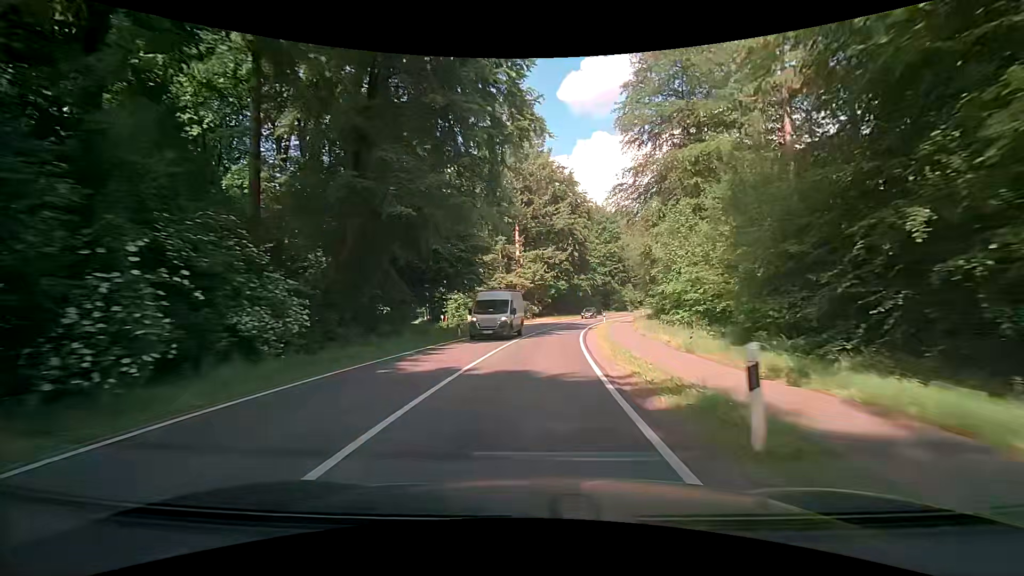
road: secondary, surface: asphalt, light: Day
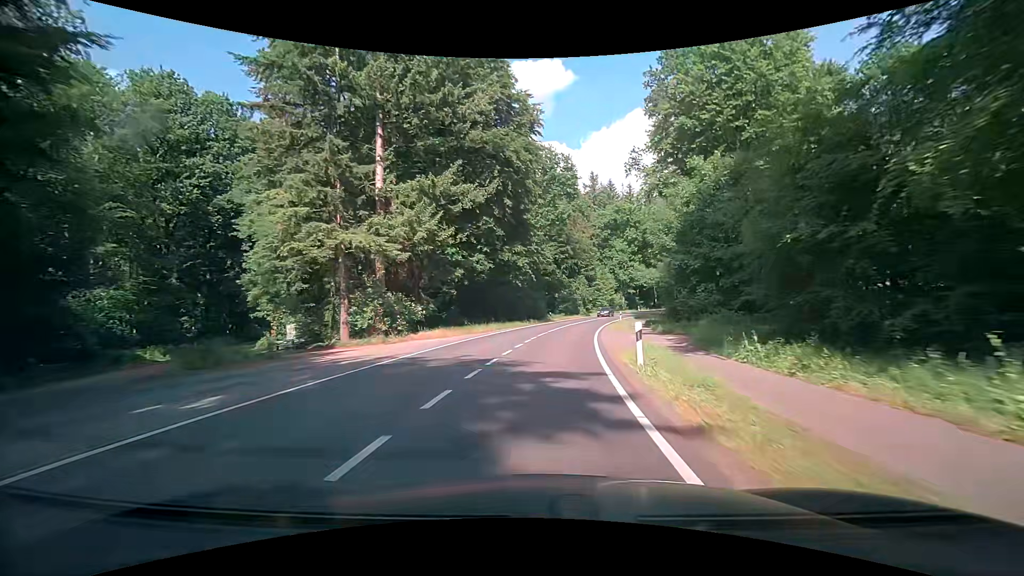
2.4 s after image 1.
(+2.7, +42.0) m; +7°
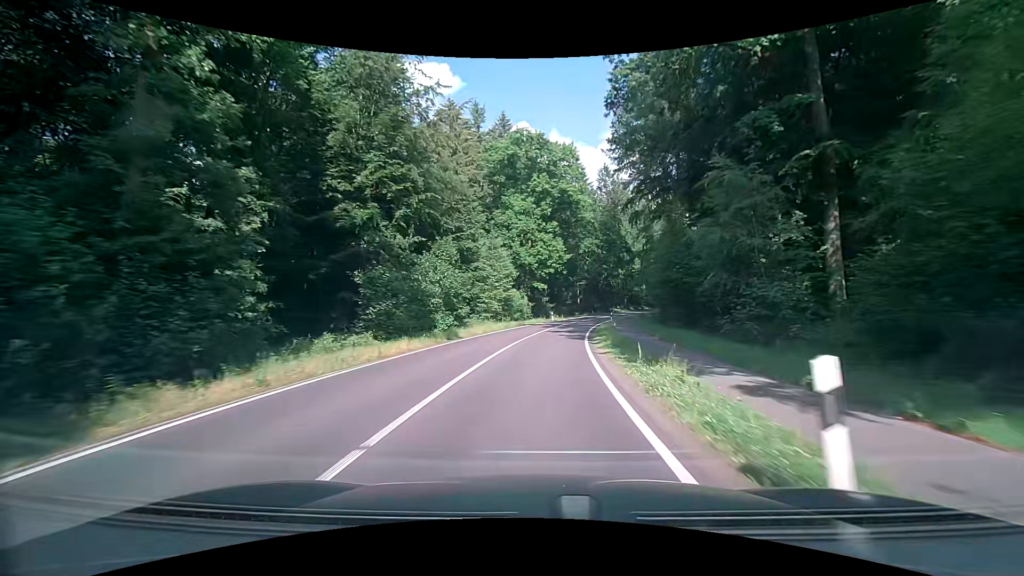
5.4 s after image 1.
(+6.8, +51.8) m; +13°
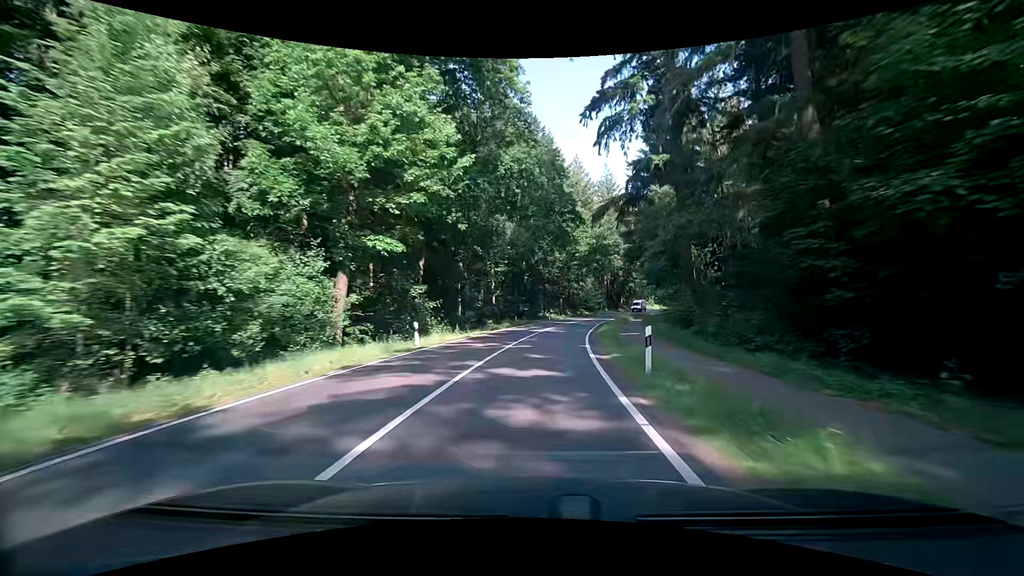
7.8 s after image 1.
(+3.8, +41.2) m; +10°
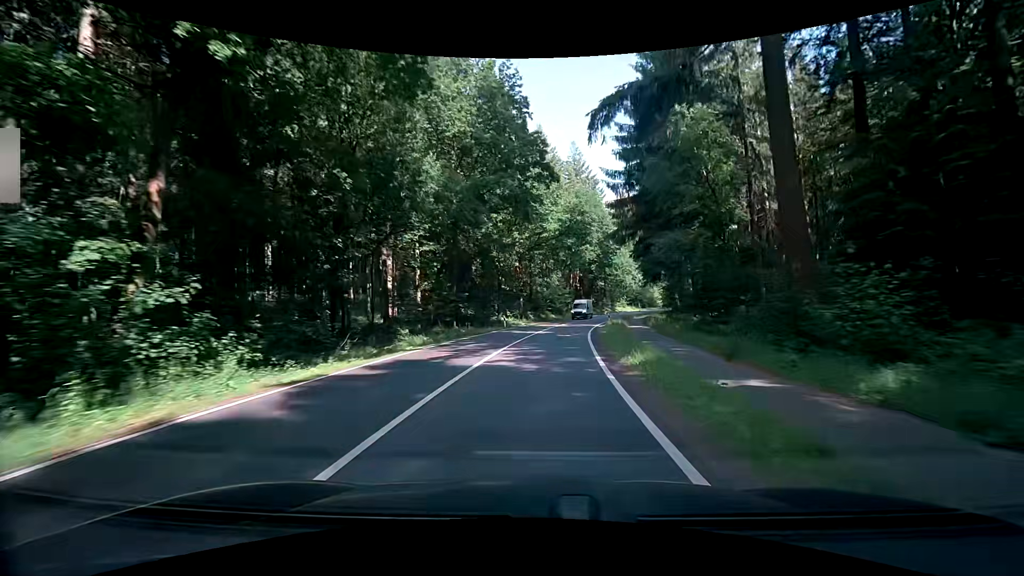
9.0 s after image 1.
(+0.7, +20.5) m; +4°
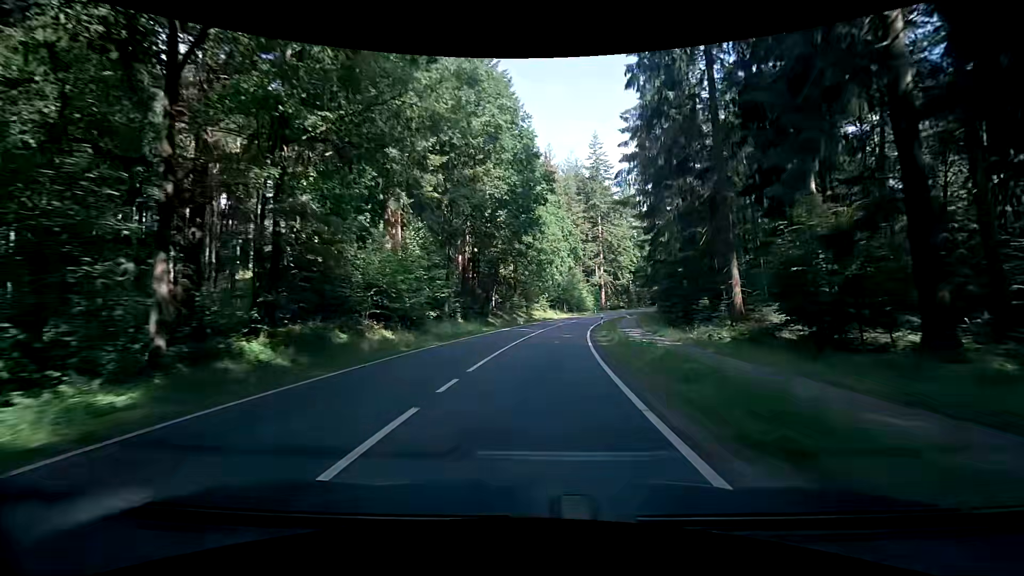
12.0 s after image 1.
(+5.5, +50.1) m; +11°
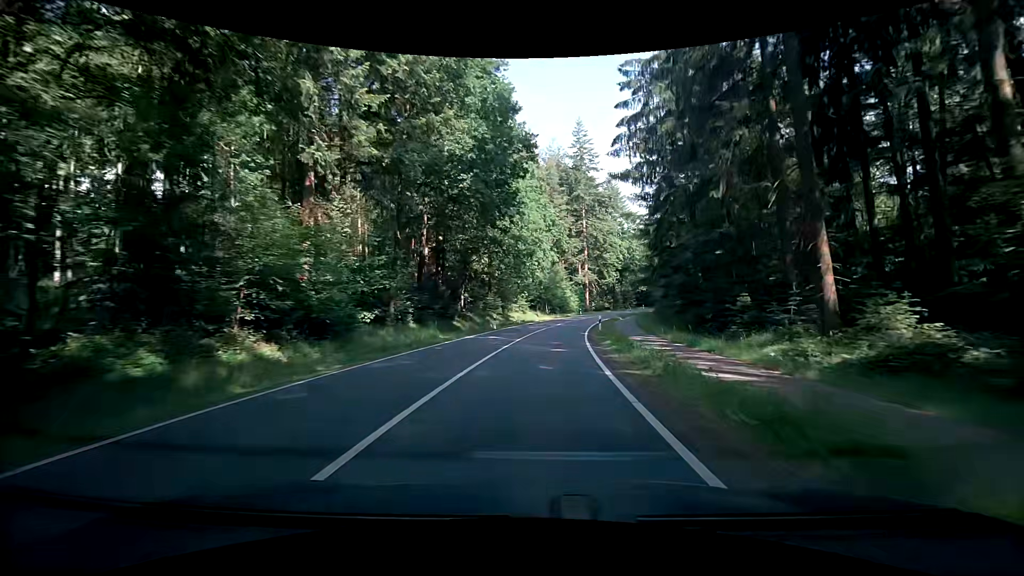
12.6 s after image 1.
(+0.3, +10.0) m; +2°
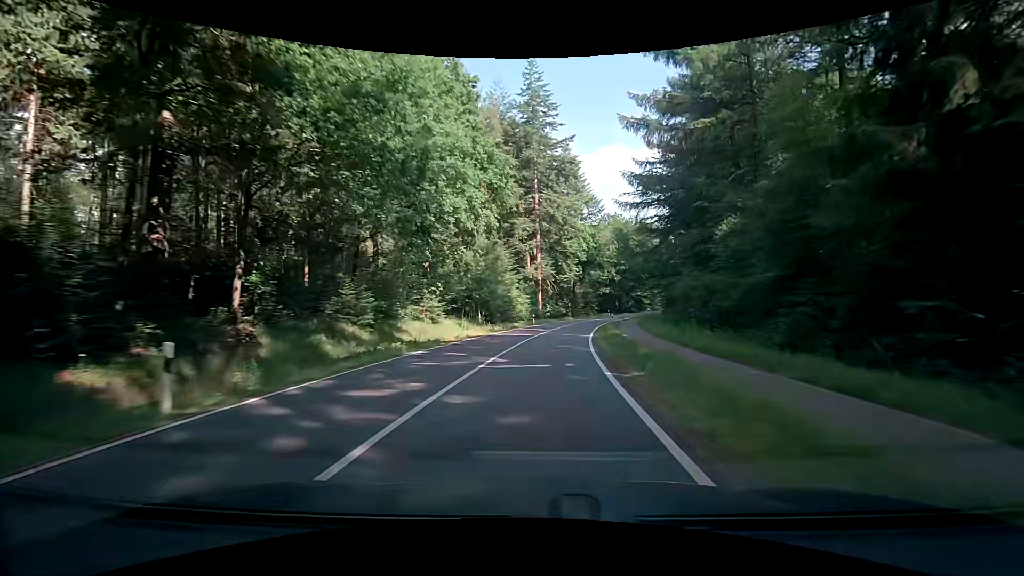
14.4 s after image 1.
(+1.9, +29.8) m; +6°
